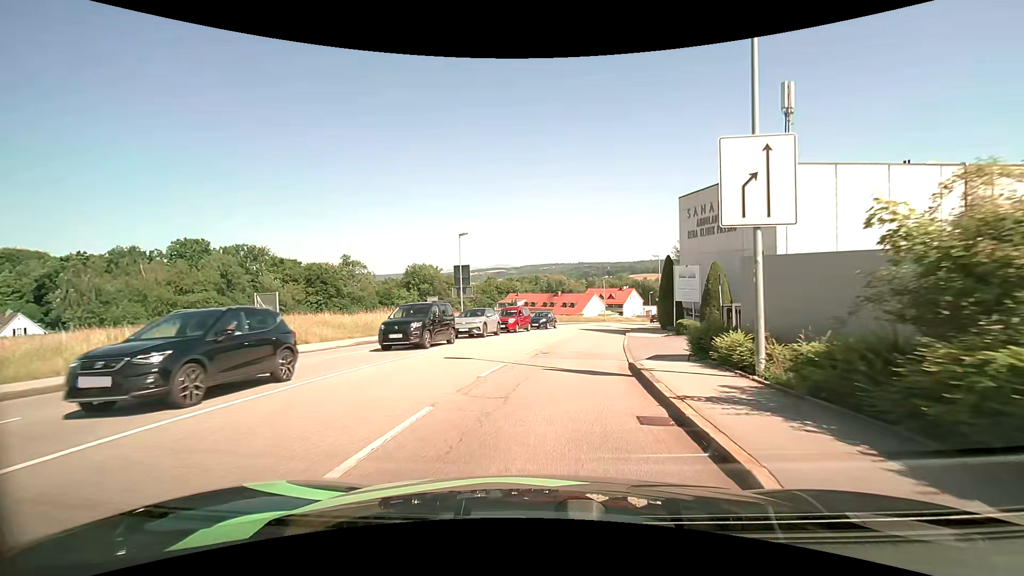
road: tertiary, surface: asphalt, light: Day
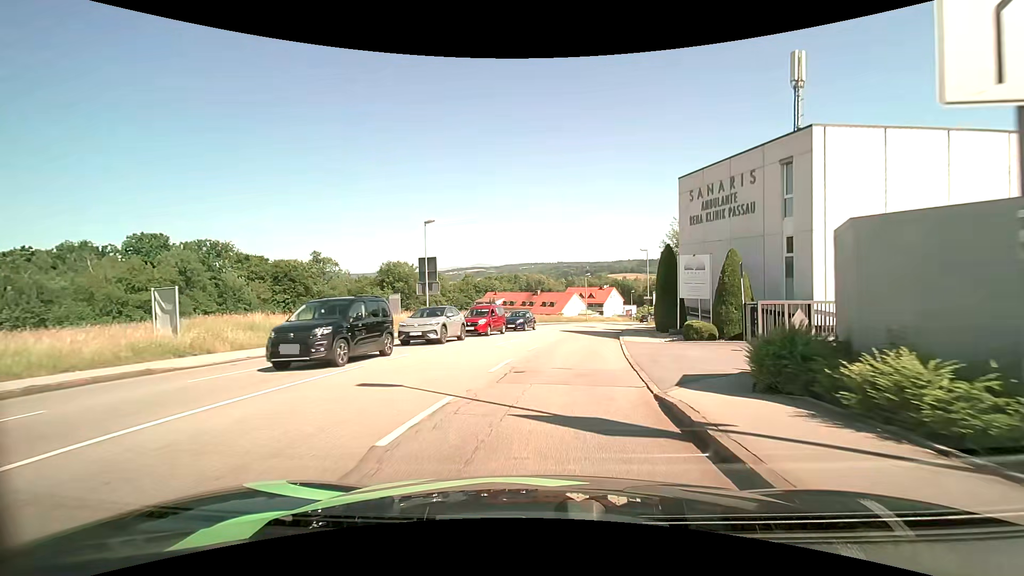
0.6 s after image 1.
(+0.1, +5.4) m; +2°
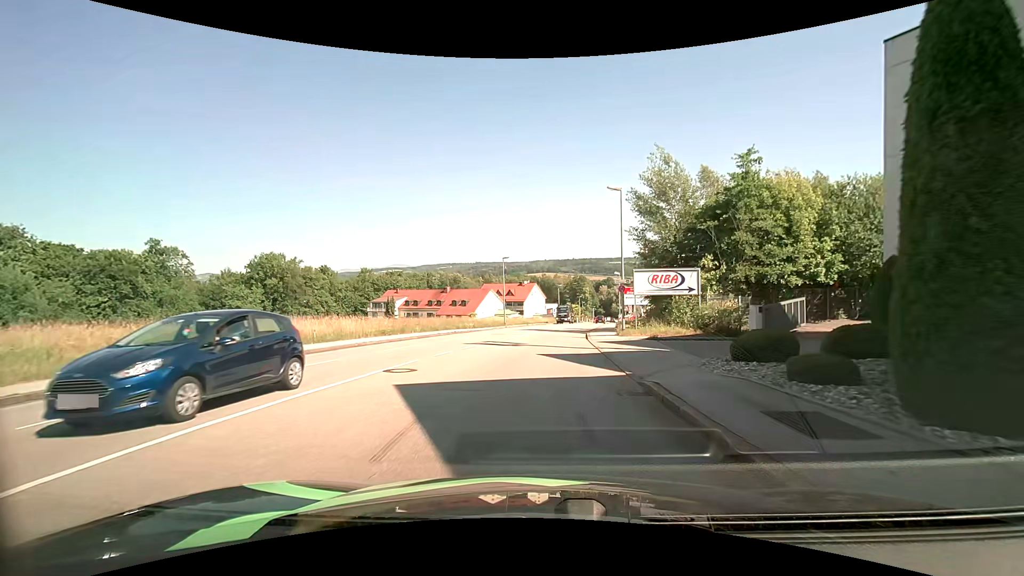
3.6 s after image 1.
(+2.4, +27.1) m; +10°
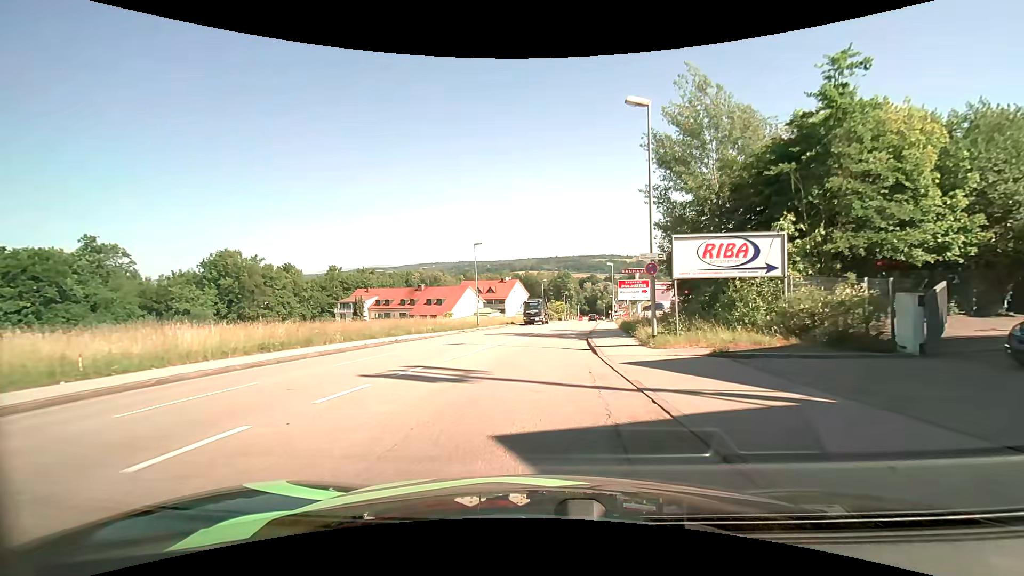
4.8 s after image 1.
(+0.2, +10.9) m; +3°
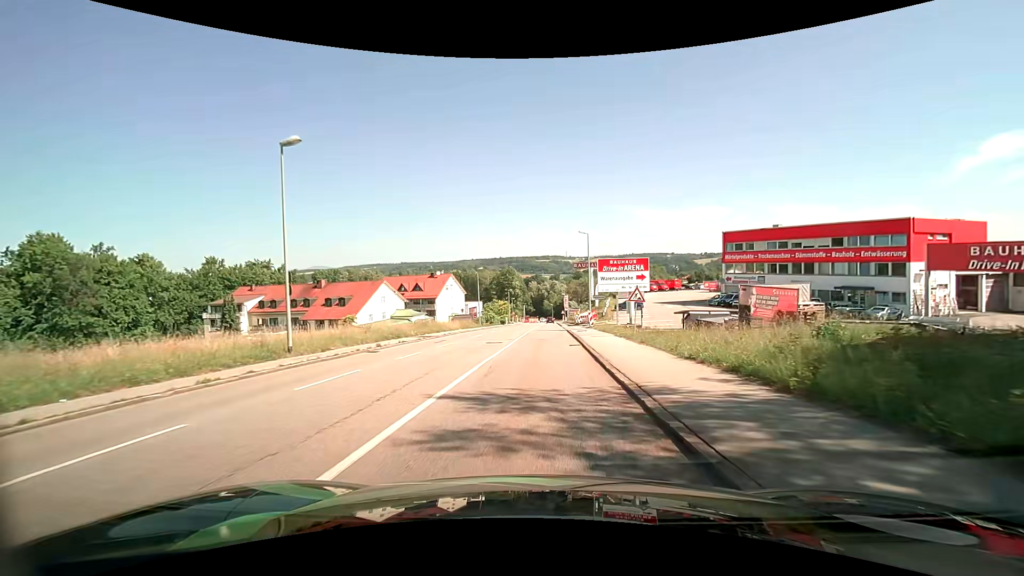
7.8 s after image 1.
(+0.9, +28.5) m; +6°
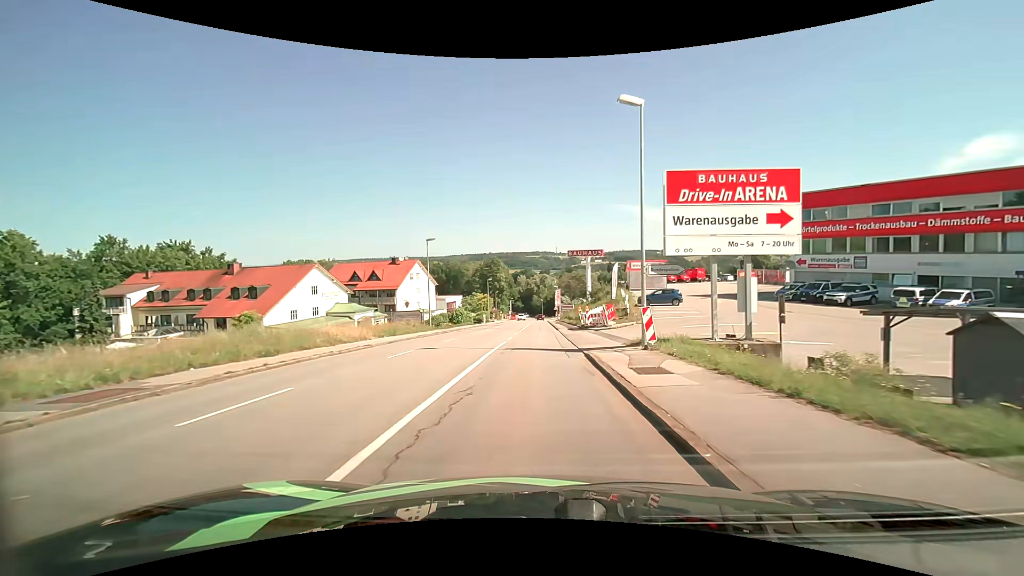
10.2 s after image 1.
(+0.5, +24.9) m; +1°
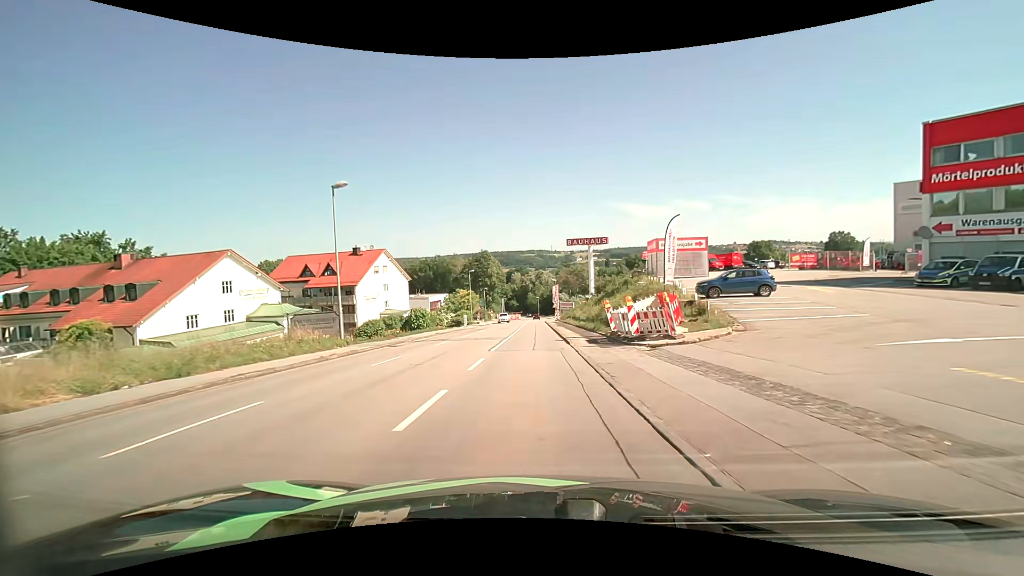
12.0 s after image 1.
(0.0, +19.1) m; 0°
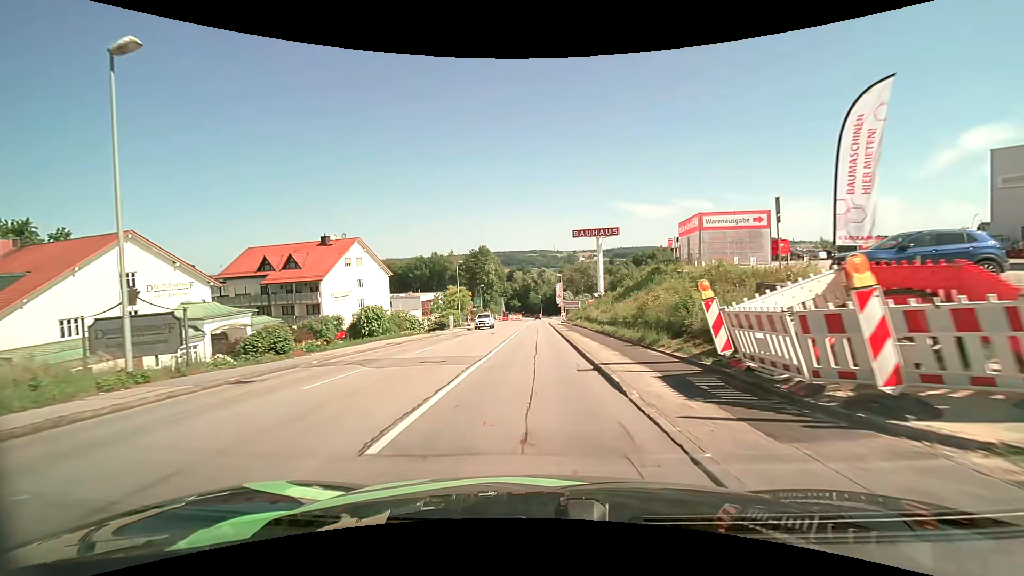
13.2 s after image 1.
(-0.1, +13.3) m; -1°
(0, +10) (0, +20) (0, +30) (0, +40) (0, +50) (0, +60) (0, +70) (0, +80) (0, +90) (0, +100) m
